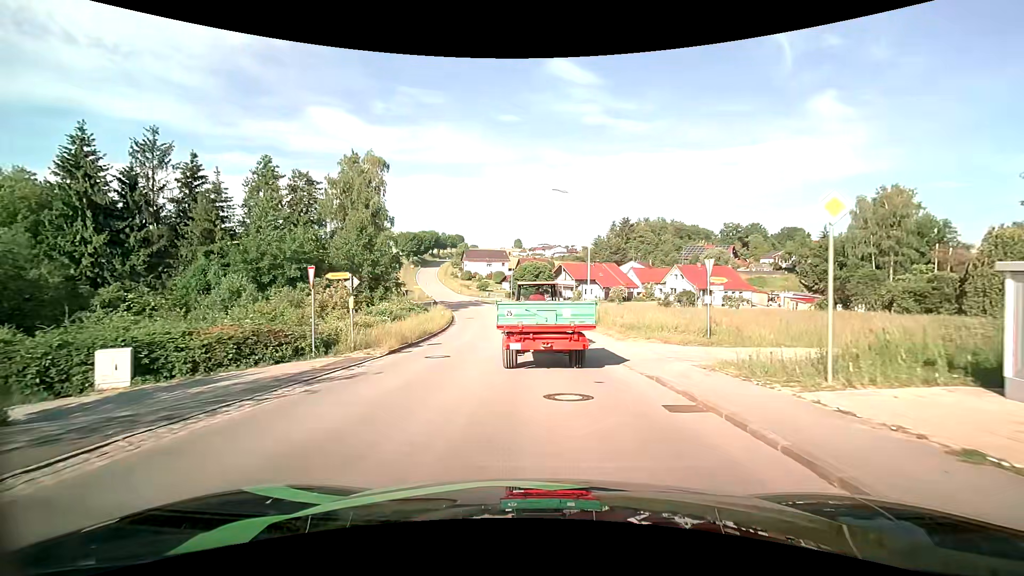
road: tertiary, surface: asphalt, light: Day
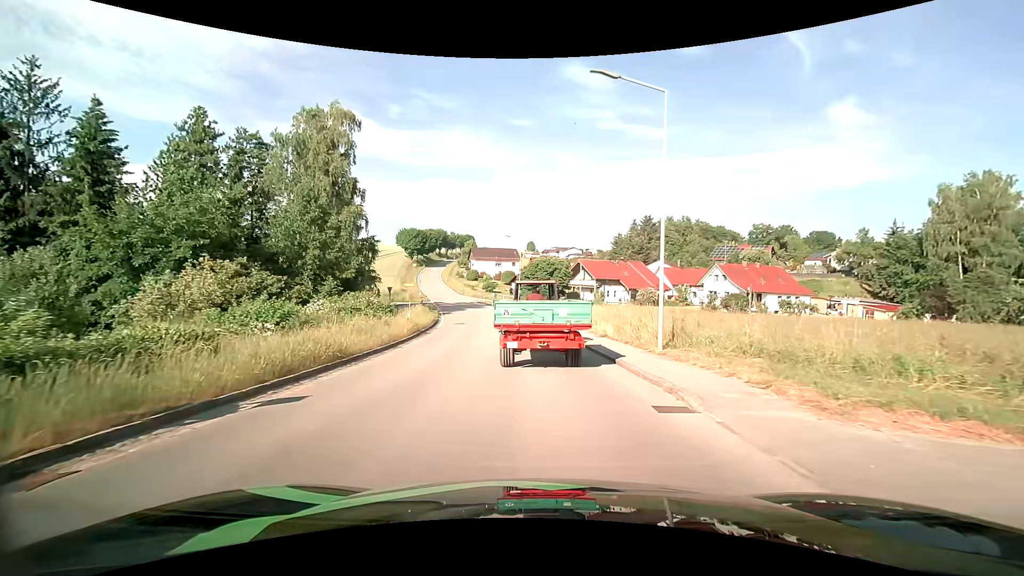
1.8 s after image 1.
(-0.2, +13.8) m; -1°
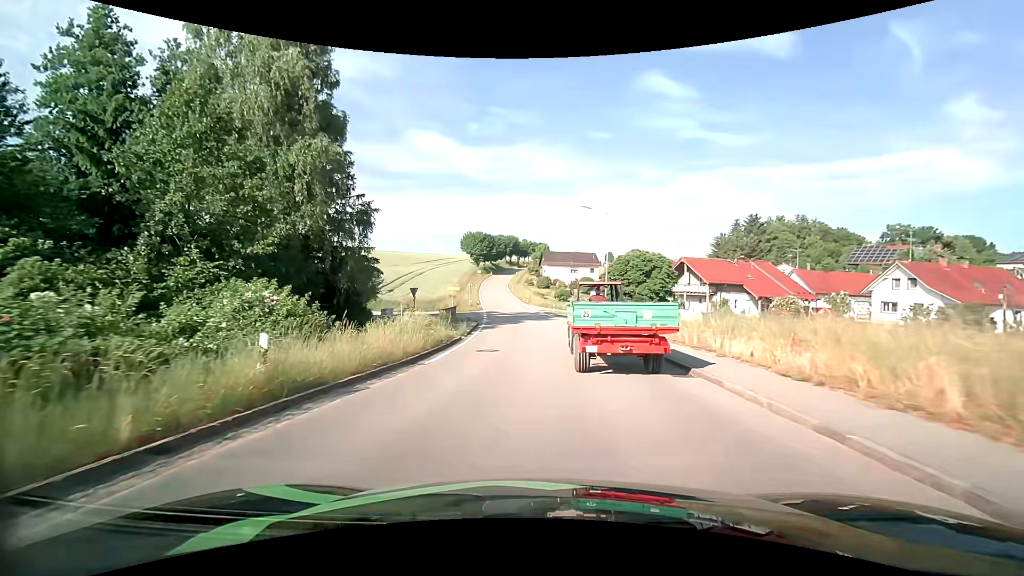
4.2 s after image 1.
(-1.3, +19.4) m; -9°
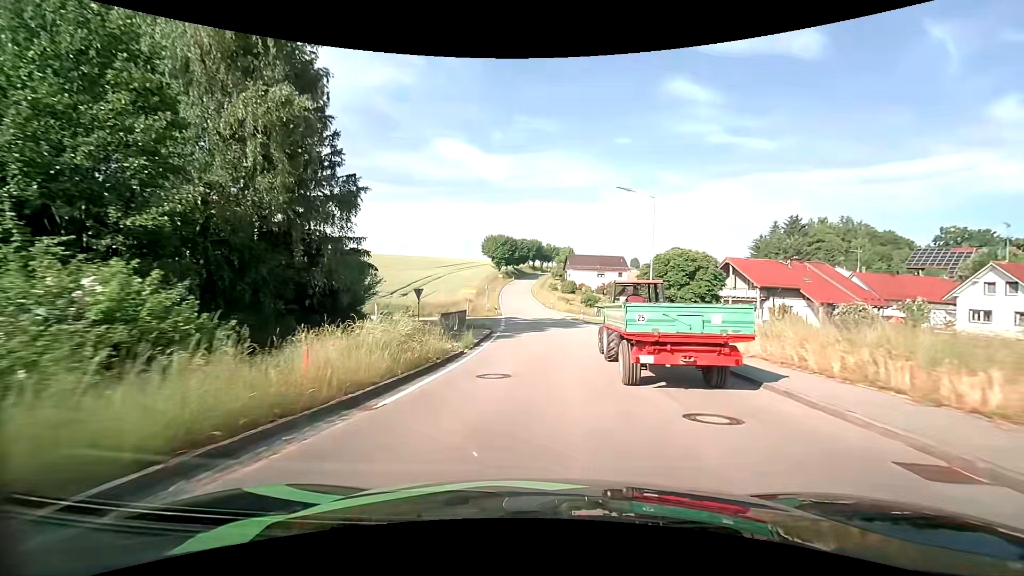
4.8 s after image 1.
(-0.2, +6.4) m; -3°
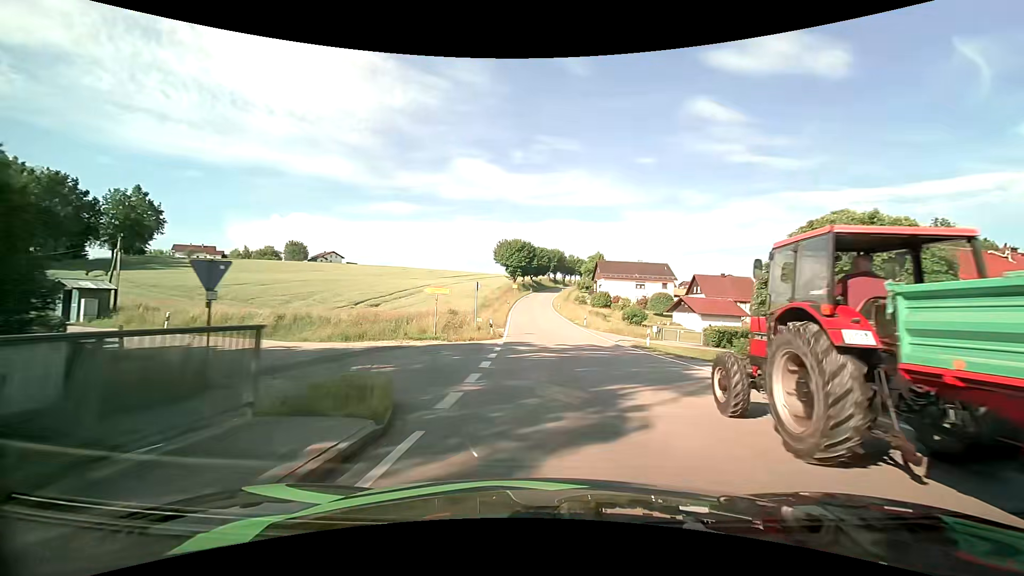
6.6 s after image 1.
(-0.5, +23.5) m; -2°
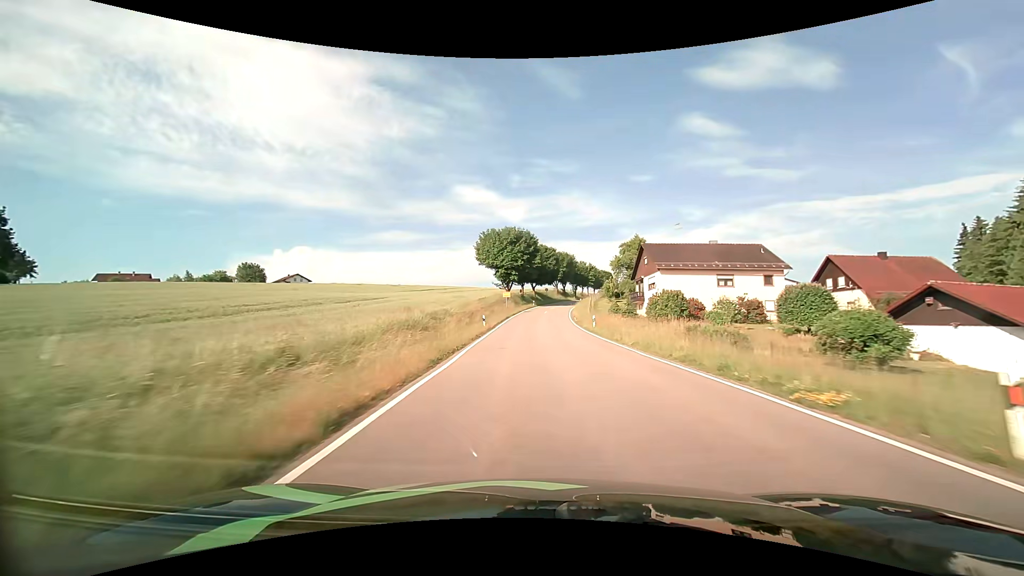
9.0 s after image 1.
(-0.5, +41.6) m; -1°
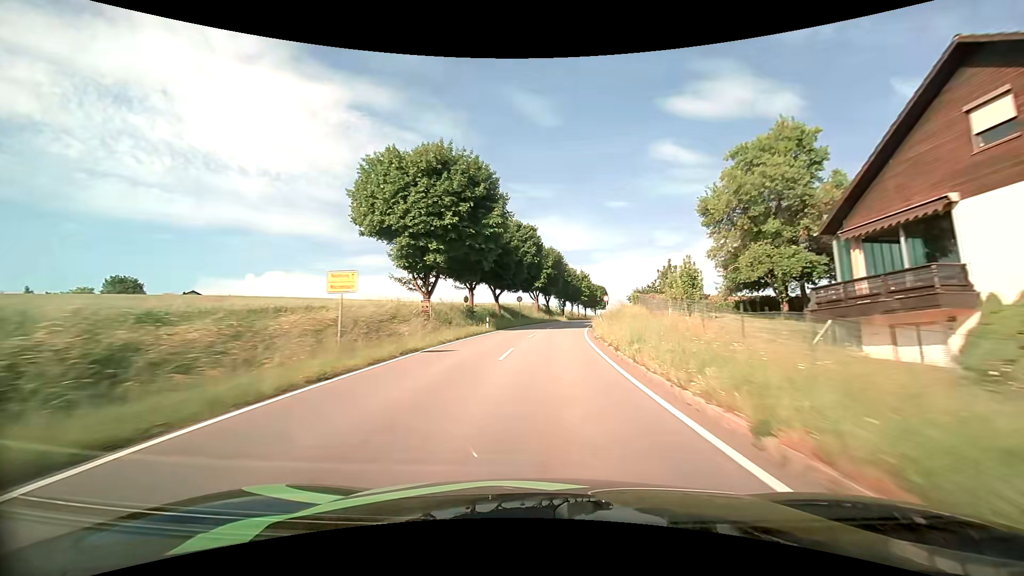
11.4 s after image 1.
(+1.2, +48.4) m; +3°
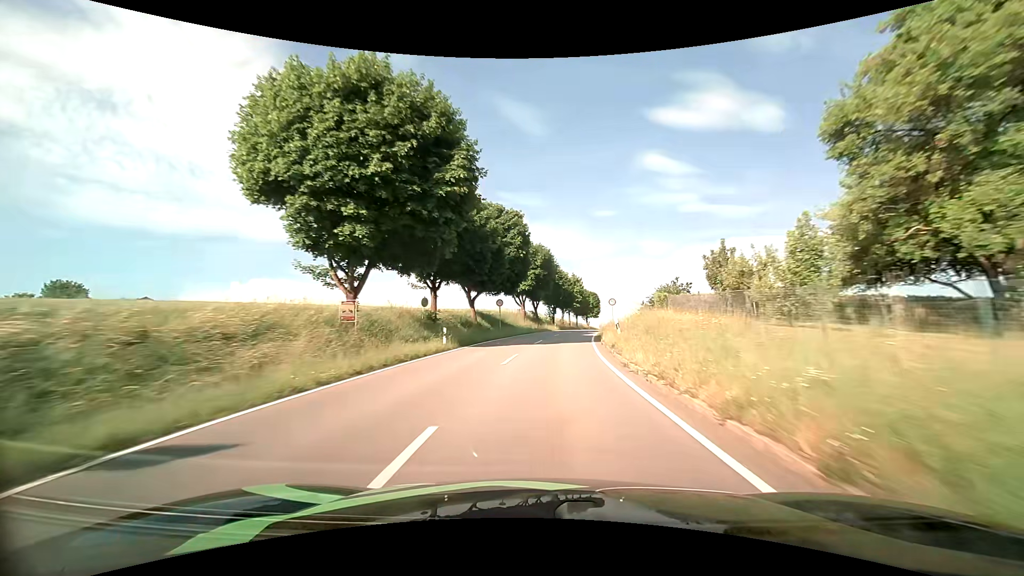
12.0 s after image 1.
(+0.1, +12.3) m; +1°
(0, +10) (+1, +20) (+2, +30) (+3, +40) (+4, +50) (+6, +60) (+8, +69) (+10, +79) (+12, +89) (+14, +99) m
